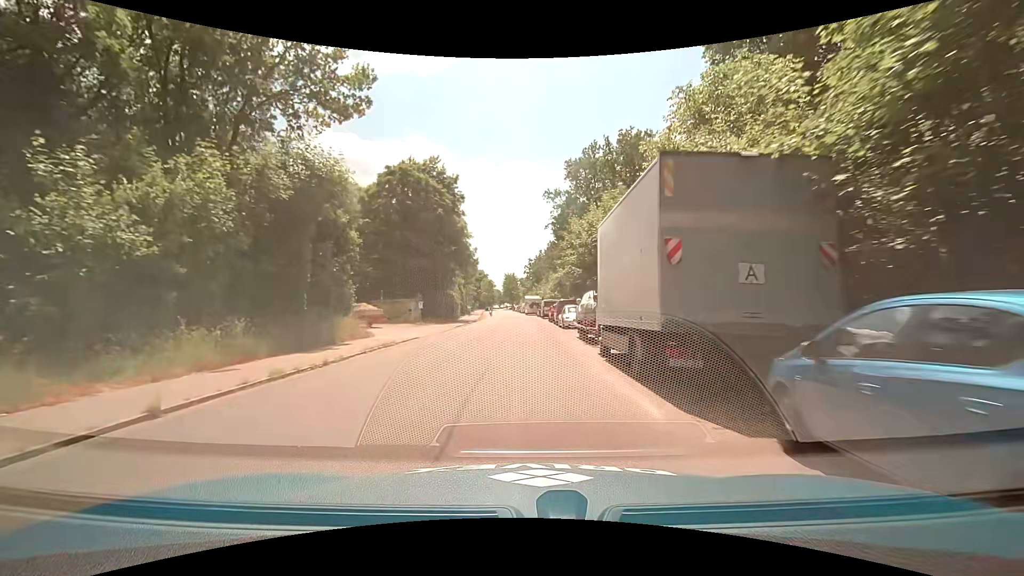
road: residential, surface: asphalt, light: Day
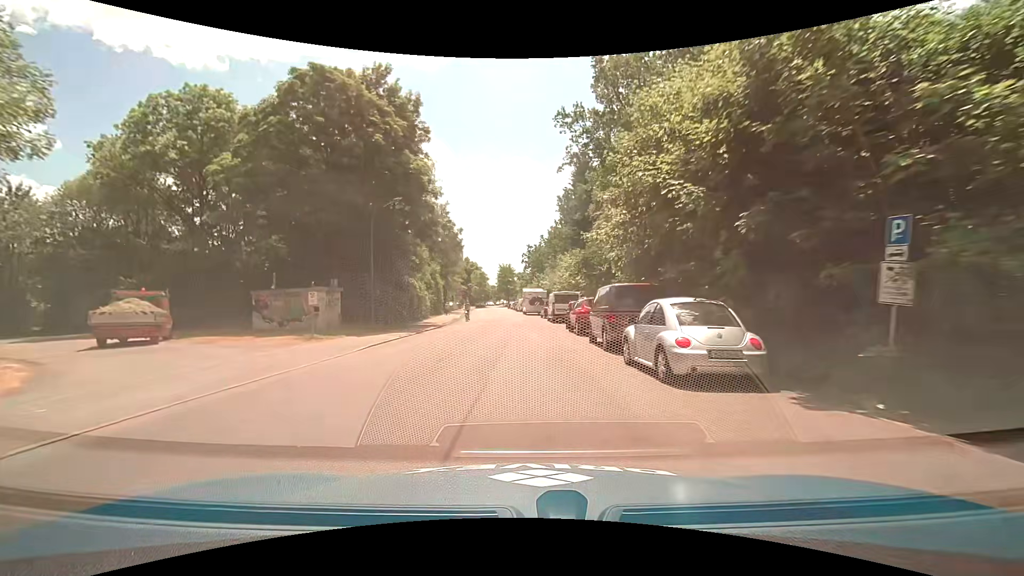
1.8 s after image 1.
(0.0, +22.8) m; +1°
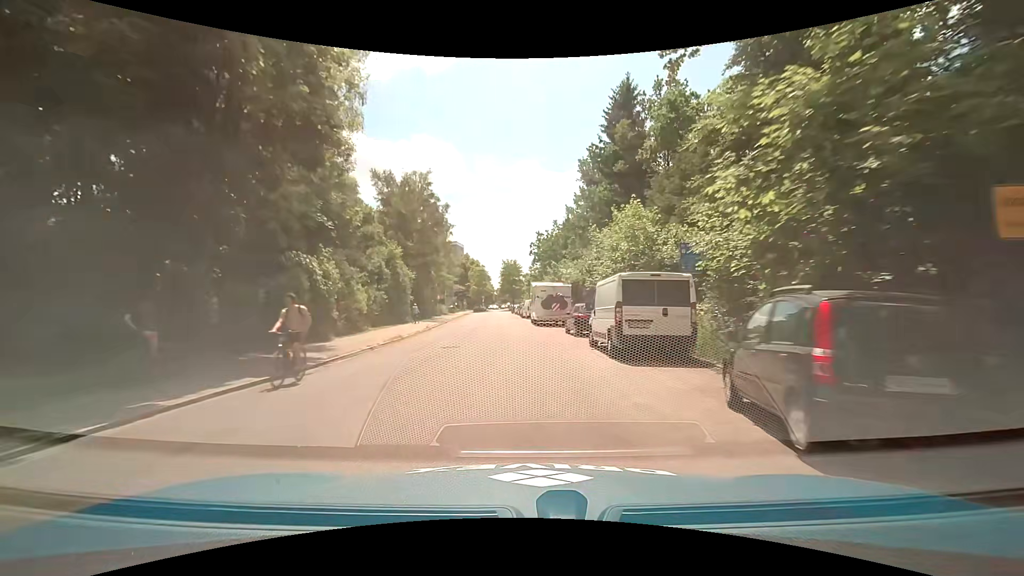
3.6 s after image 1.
(-0.3, +22.9) m; -1°
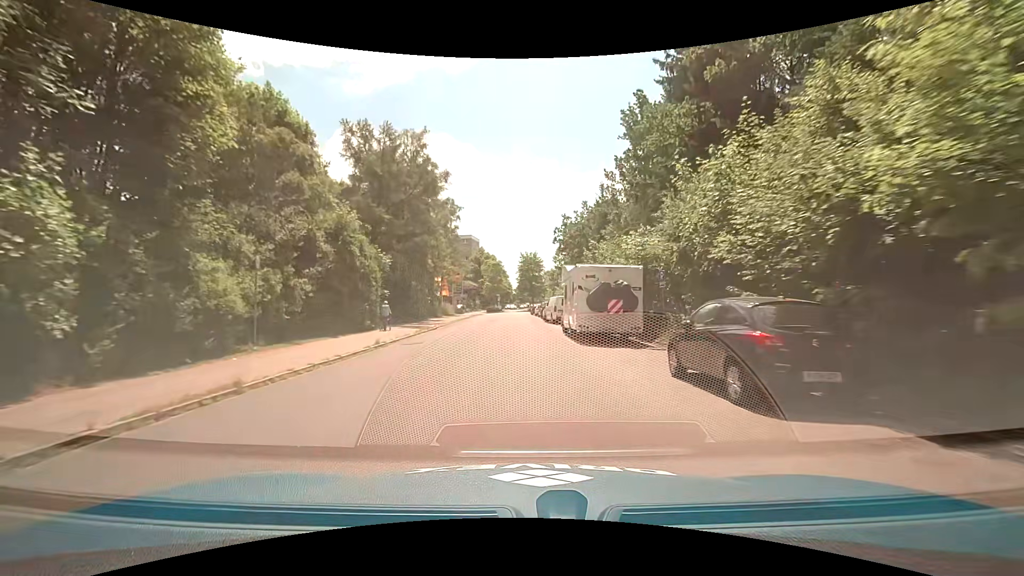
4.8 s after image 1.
(-0.3, +15.2) m; -2°
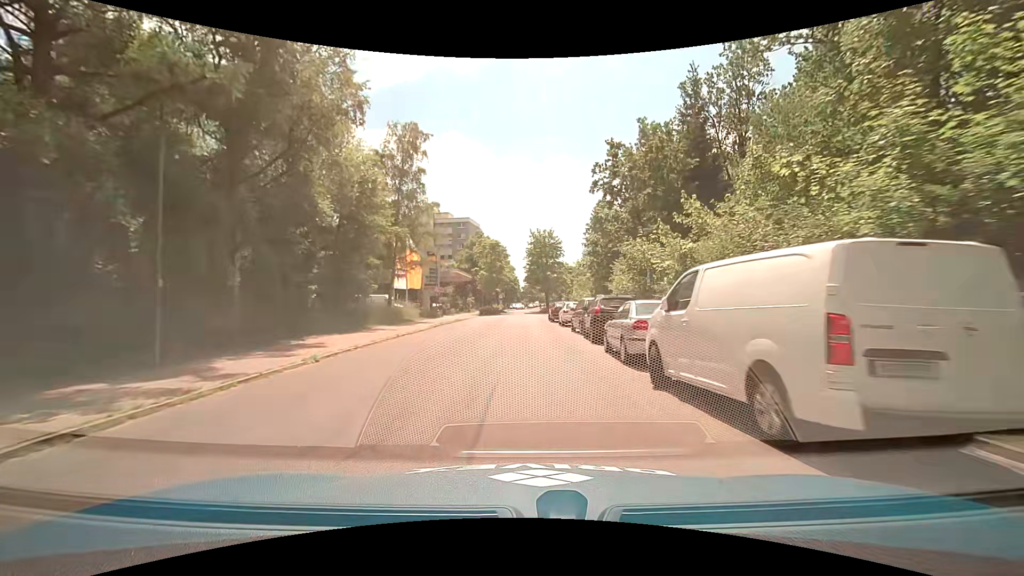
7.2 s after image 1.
(-0.4, +30.0) m; -1°
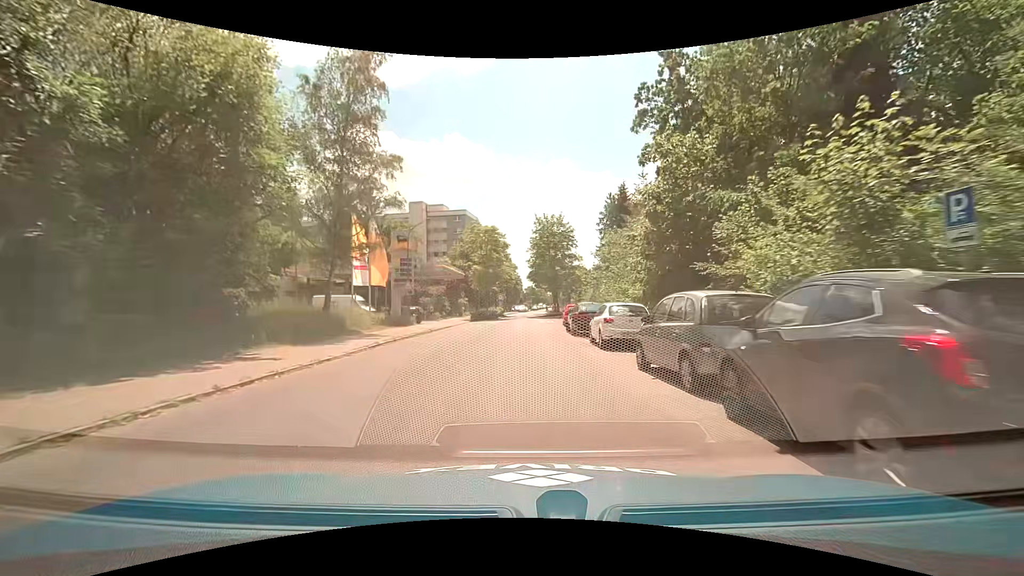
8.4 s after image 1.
(-0.1, +13.4) m; 0°
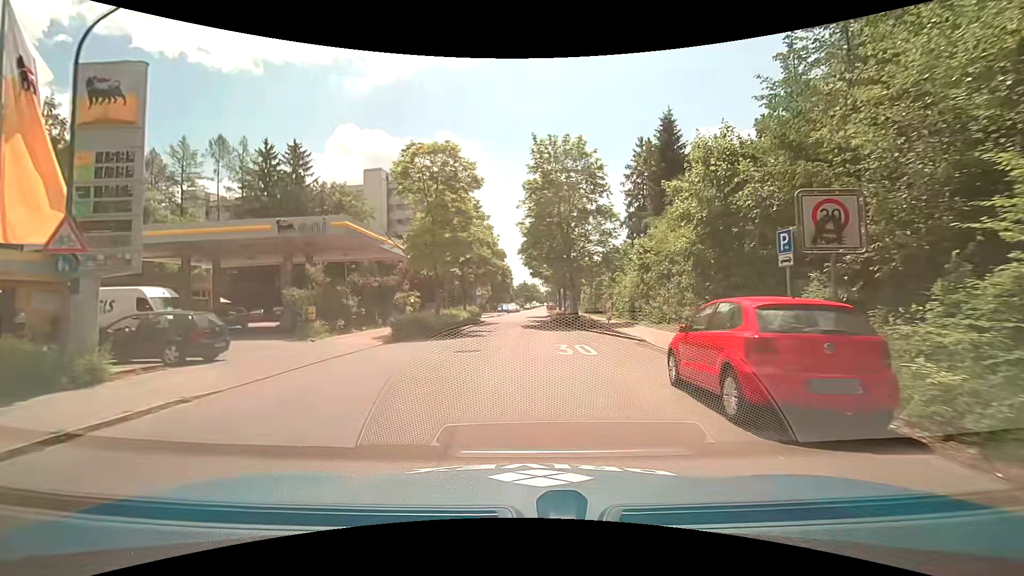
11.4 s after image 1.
(+0.1, +26.6) m; +1°
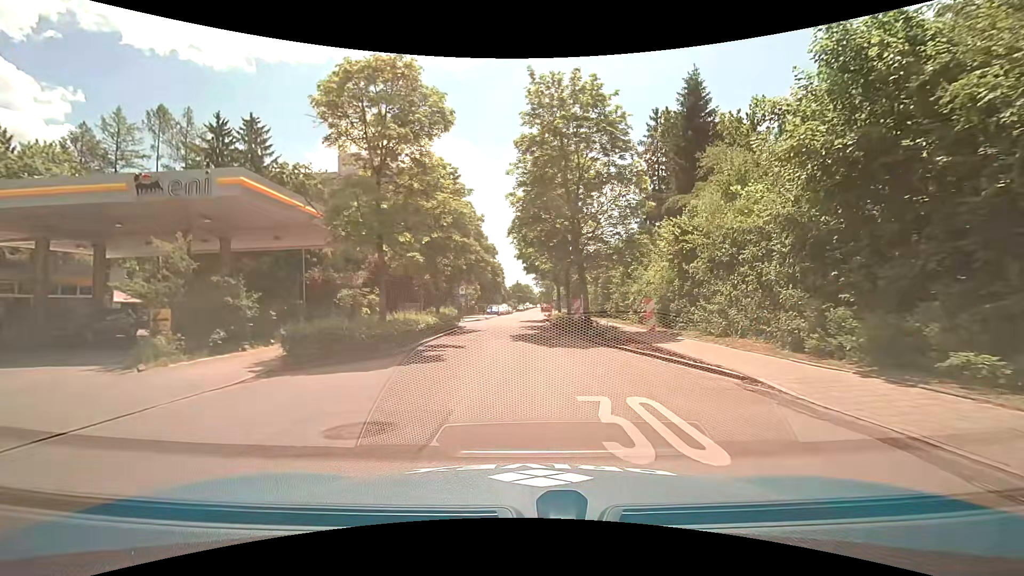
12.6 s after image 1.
(0.0, +8.9) m; +1°
(0, +10) (0, +20) (0, +30) (0, +40) (0, +50) (+1, +60) (+1, +70) (+2, +80) (+2, +90) (+2, +100) m
